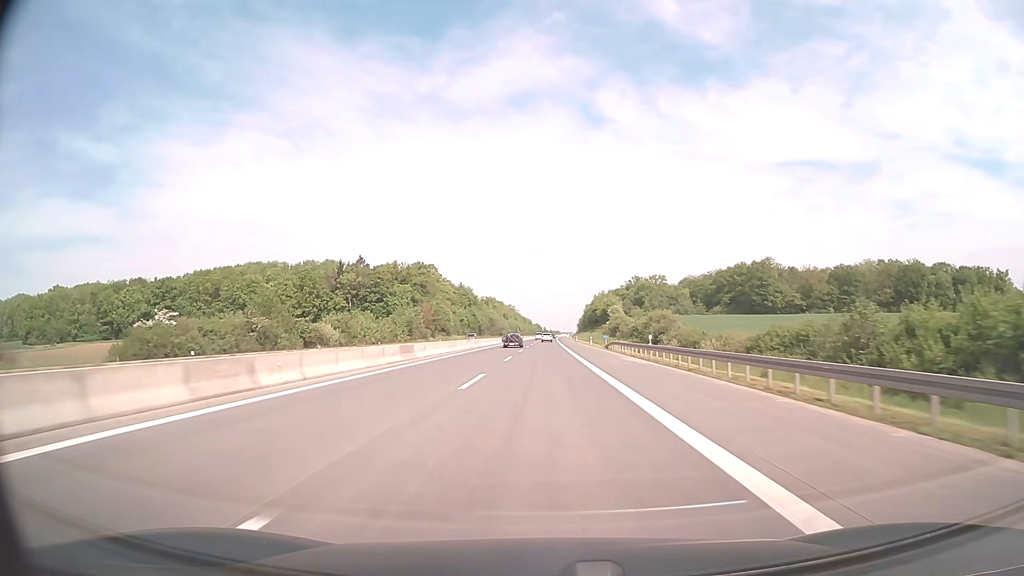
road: motorway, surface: asphalt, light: Day
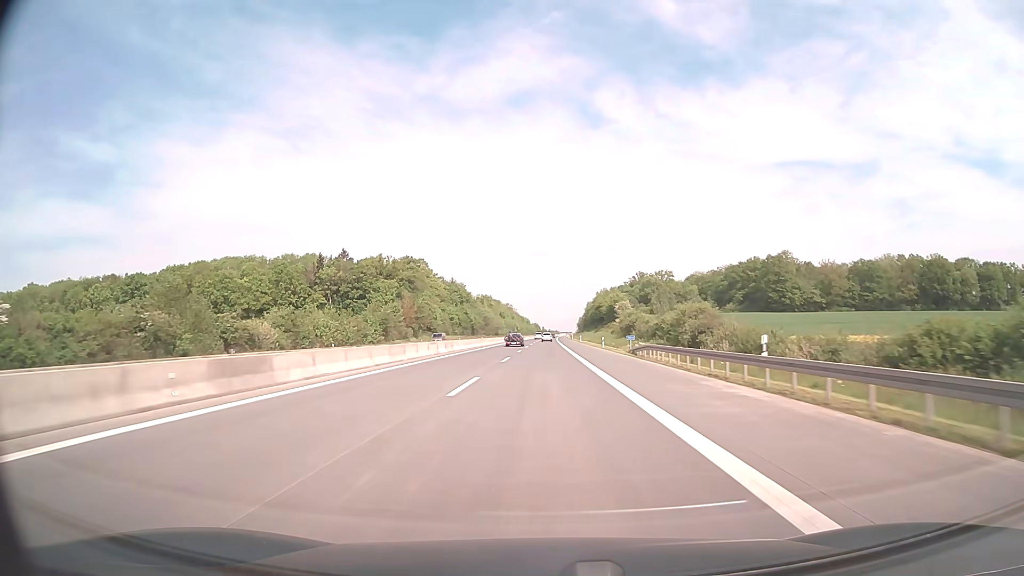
(0.0, +19.8) m; 0°
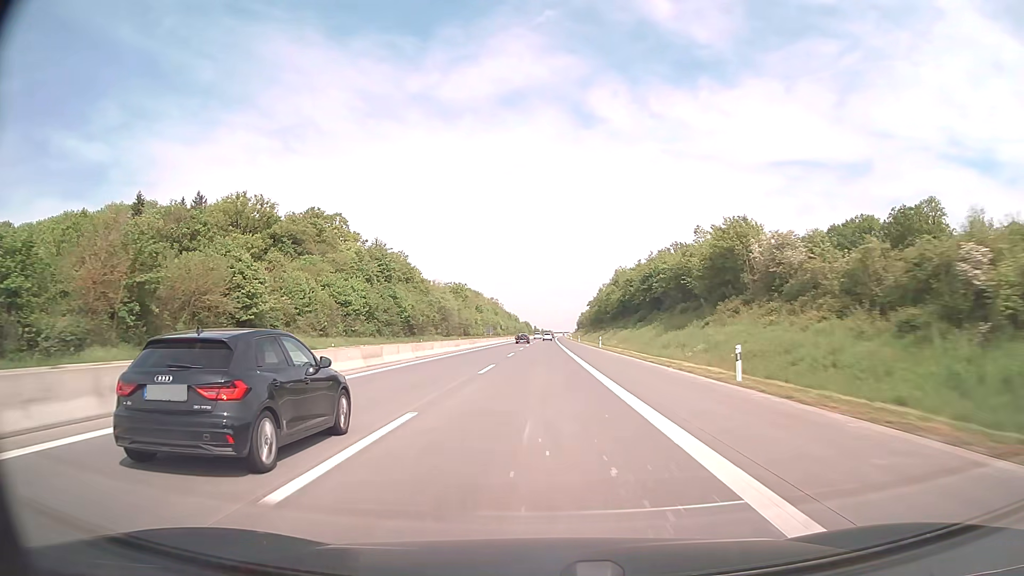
(+0.5, +99.0) m; +1°
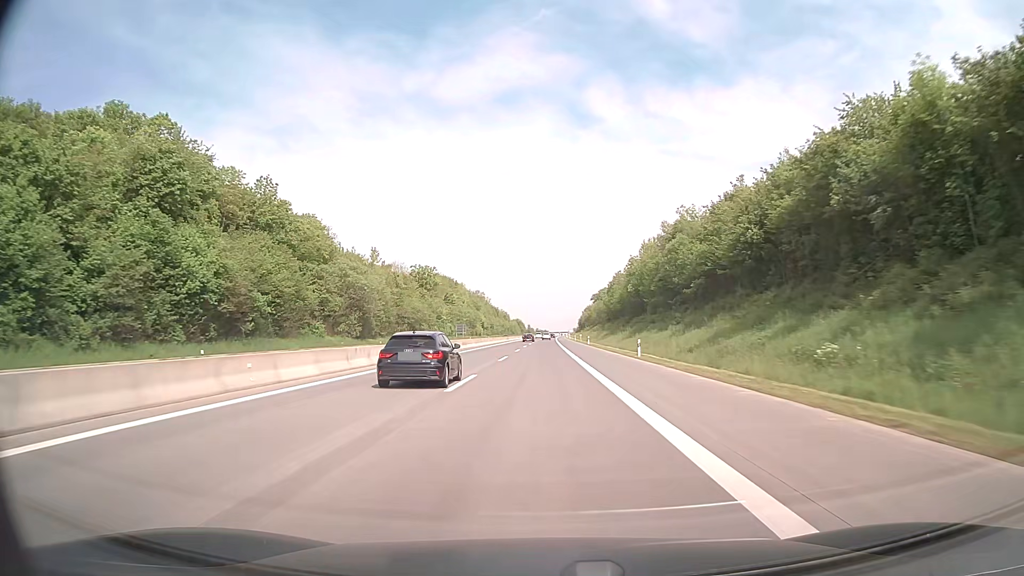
(+0.3, +79.3) m; 0°
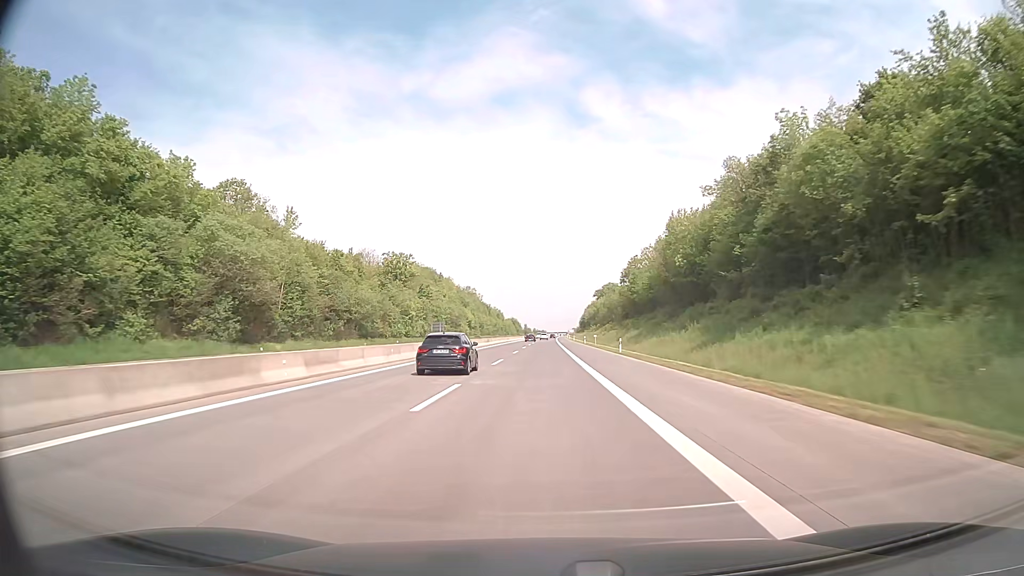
(+0.1, +39.7) m; 0°
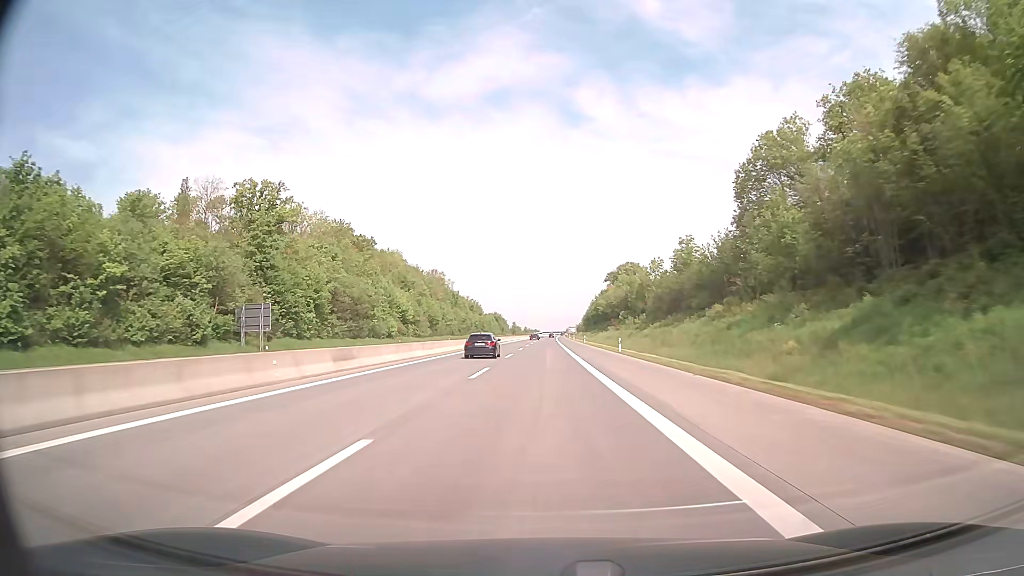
(+0.5, +99.2) m; +1°
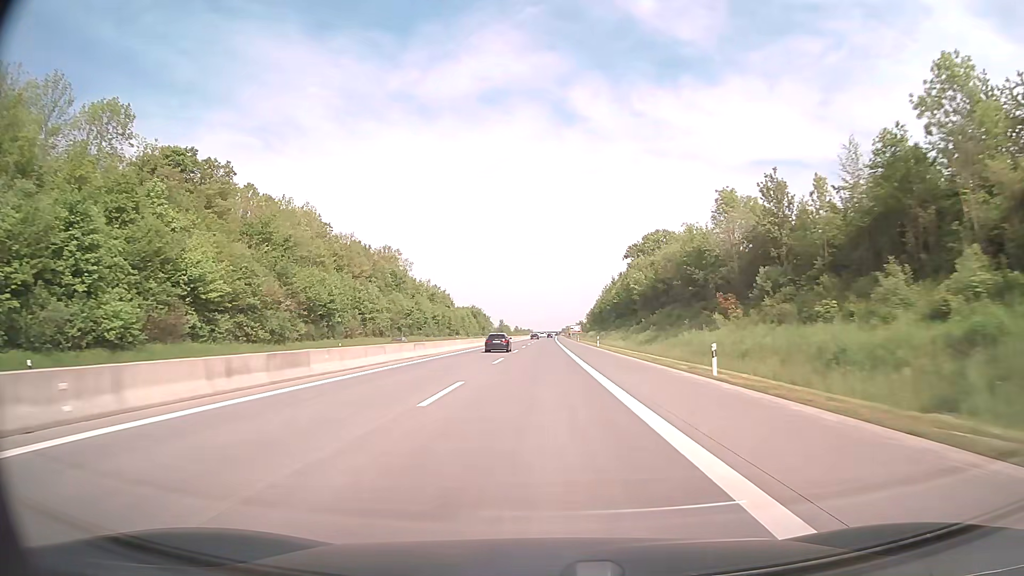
(+0.3, +79.4) m; +1°
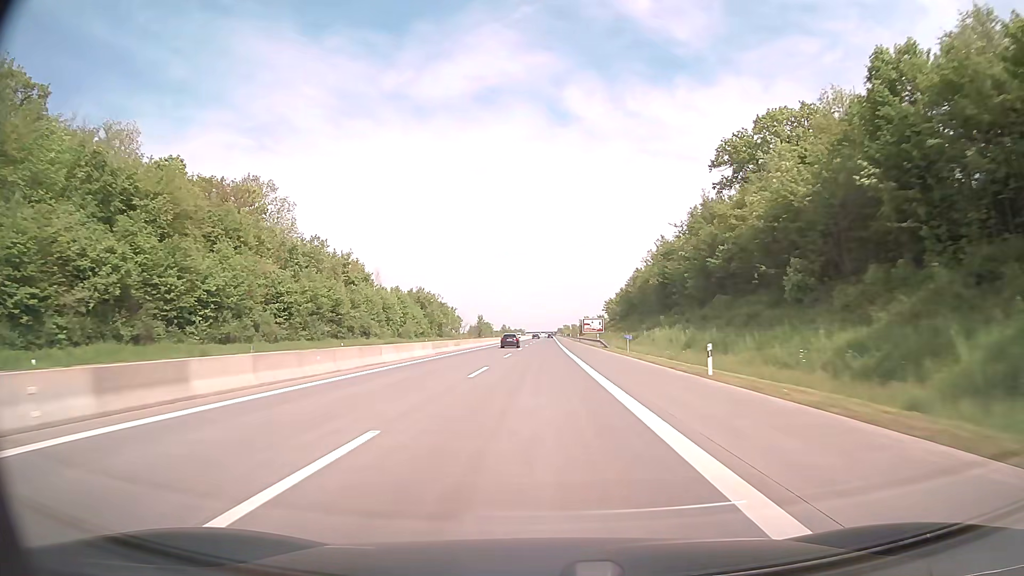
(+0.4, +99.1) m; +1°
(0, +10) (0, +20) (0, +30) (0, +40) (0, +50) (0, +60) (0, +70) (0, +80) (0, +90) (0, +100) m
